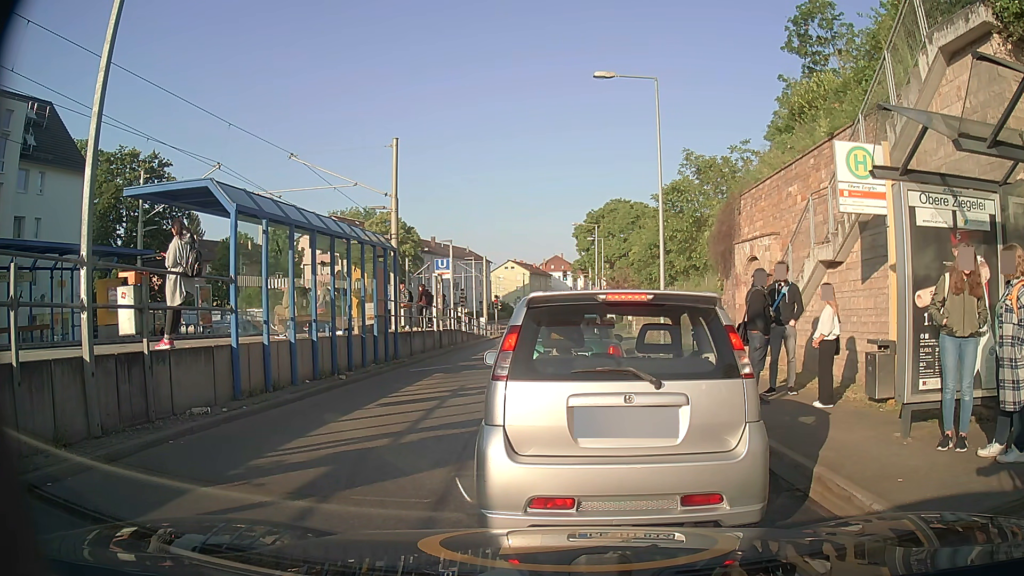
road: secondary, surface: asphalt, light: Day
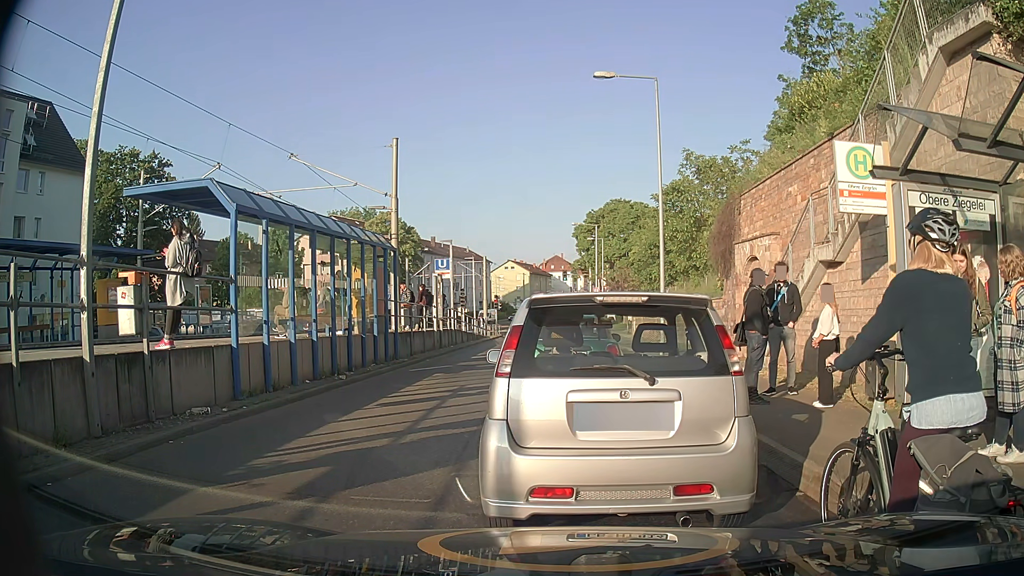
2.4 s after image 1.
(0.0, 0.0) m; 0°
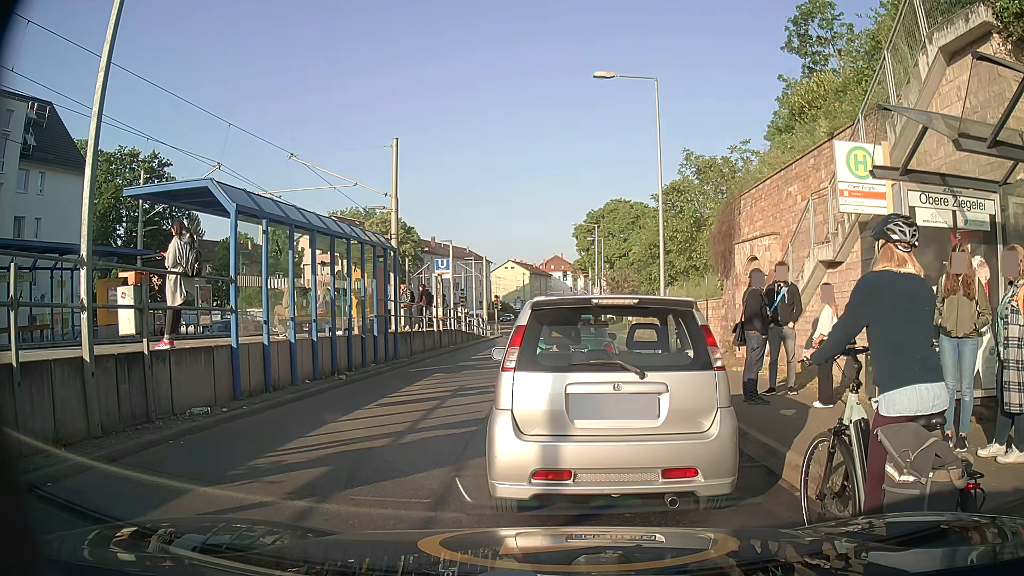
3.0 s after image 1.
(0.0, 0.0) m; 0°
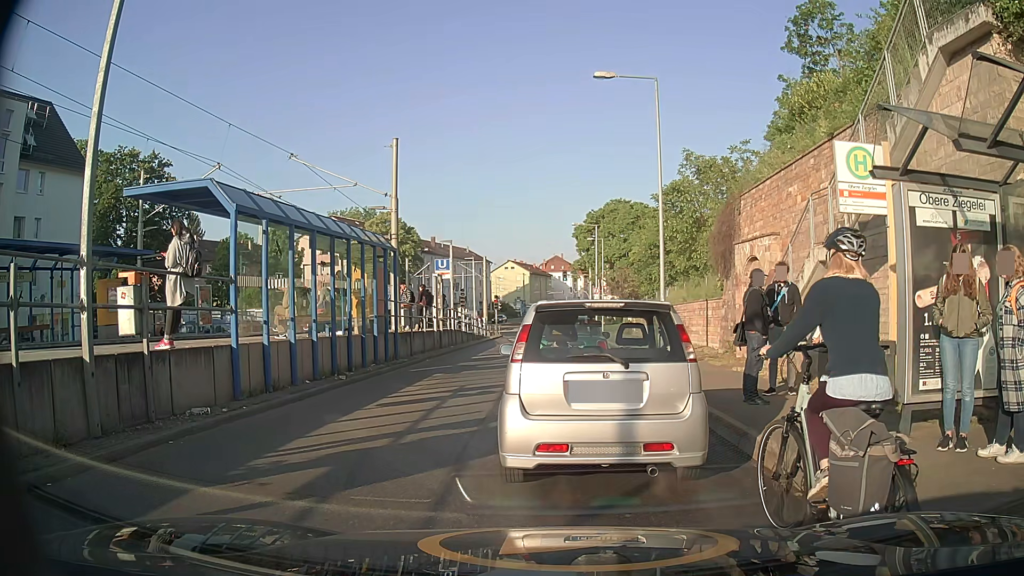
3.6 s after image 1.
(0.0, 0.0) m; 0°
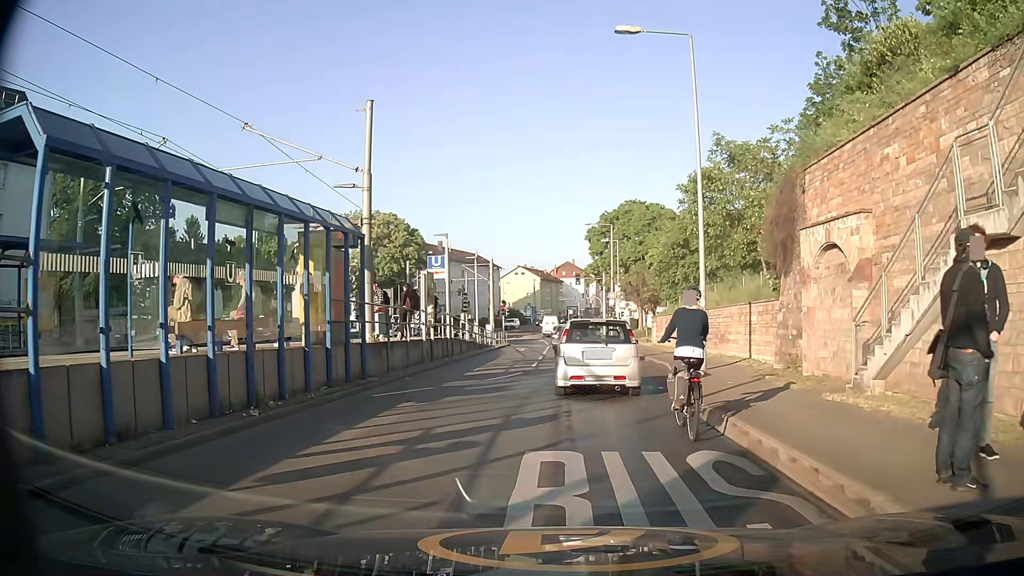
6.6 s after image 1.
(0.0, +5.1) m; 0°
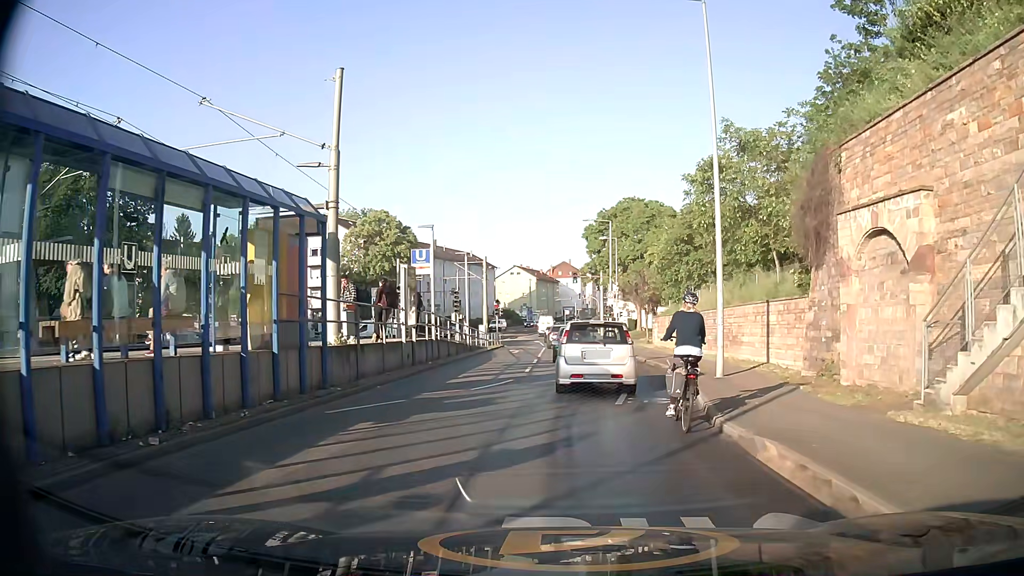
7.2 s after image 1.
(0.0, +2.6) m; 0°
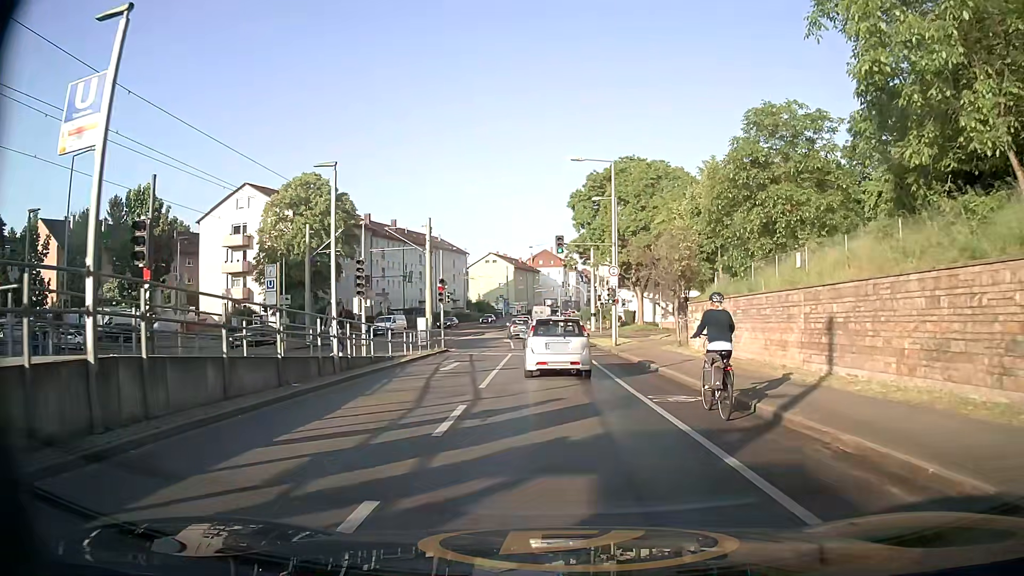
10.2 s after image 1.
(+0.5, +19.0) m; +2°
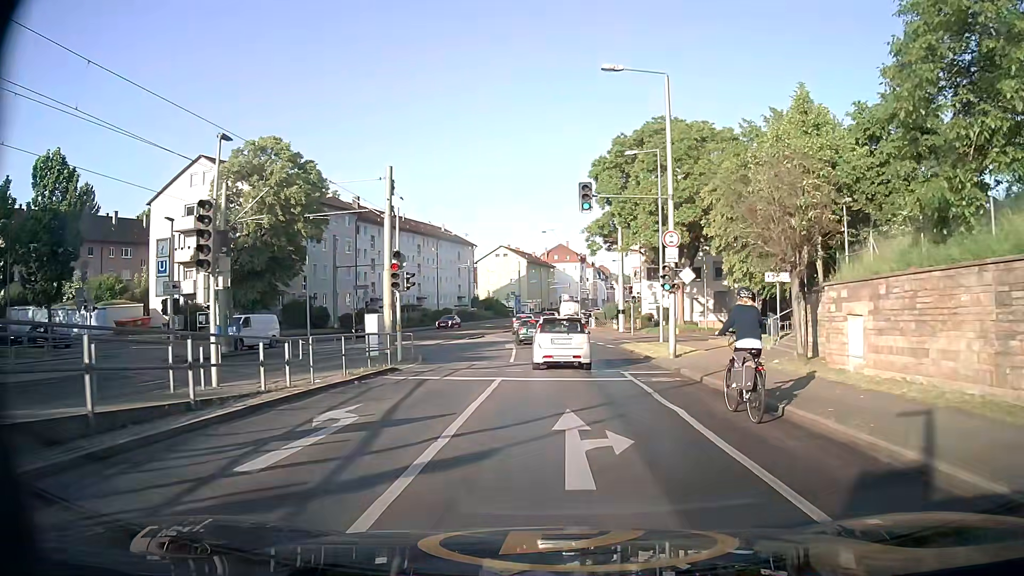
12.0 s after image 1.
(-0.2, +13.7) m; -1°
